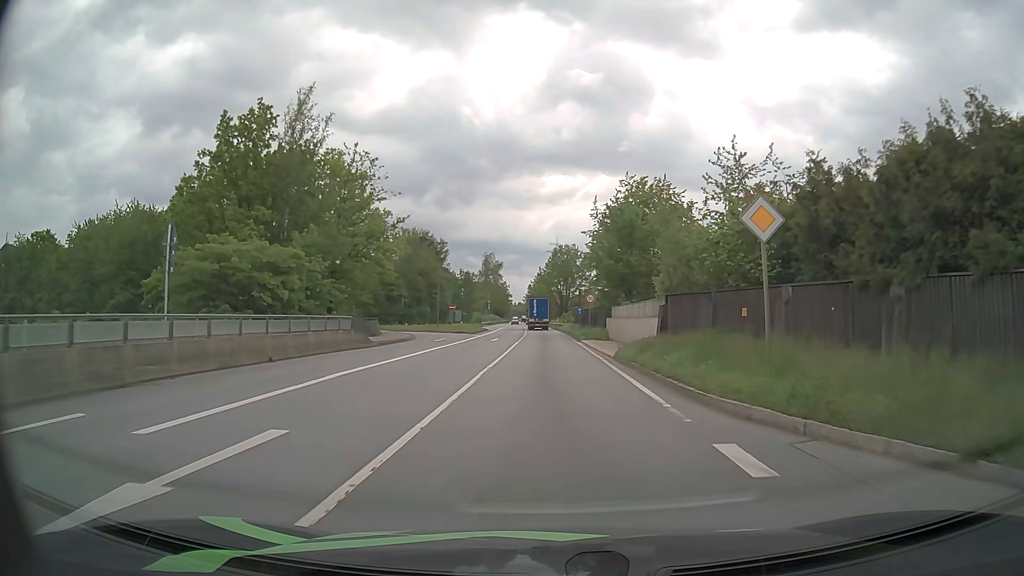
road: primary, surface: asphalt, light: Day
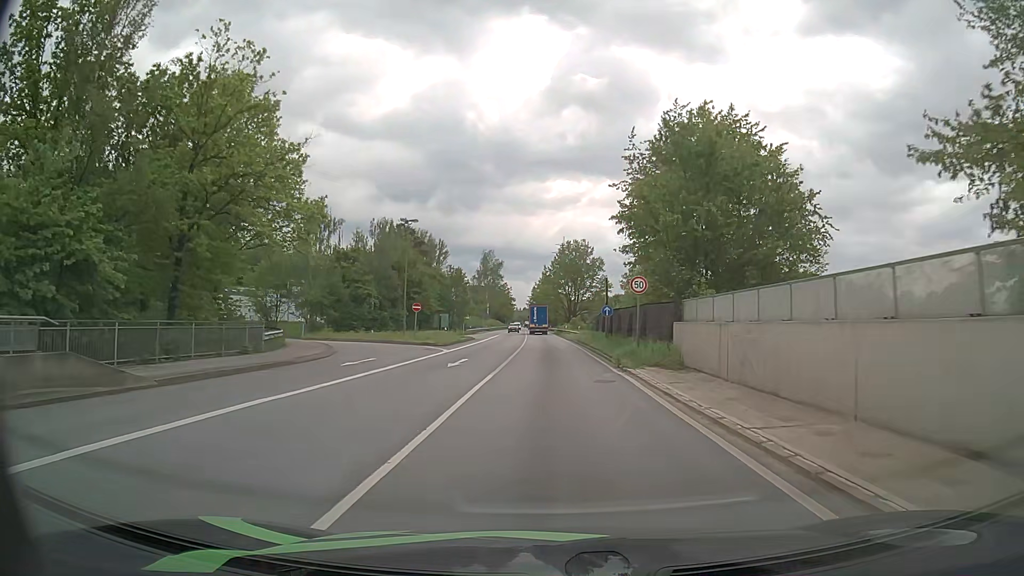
(0.0, +21.2) m; 0°
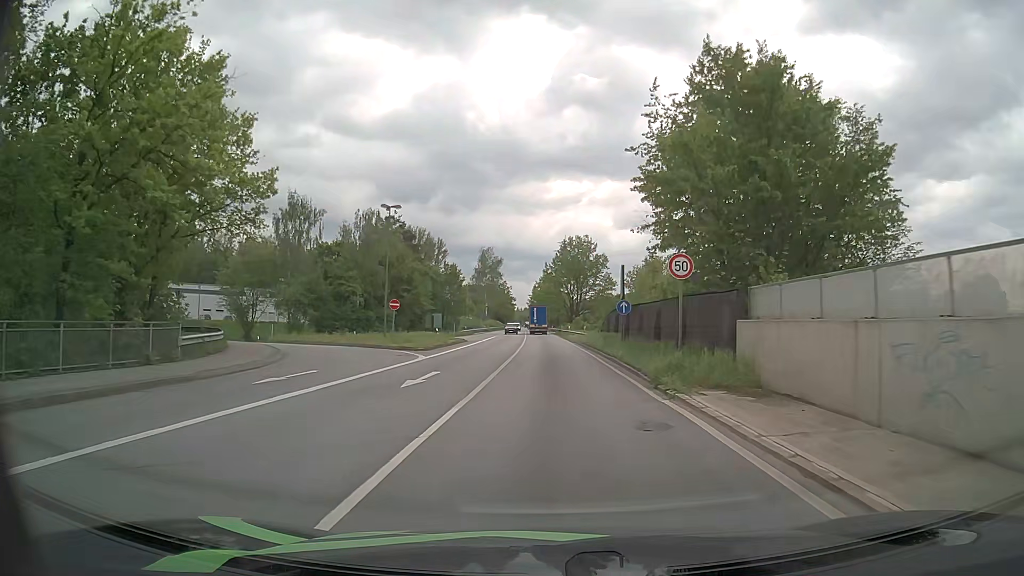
(0.0, +7.2) m; -1°
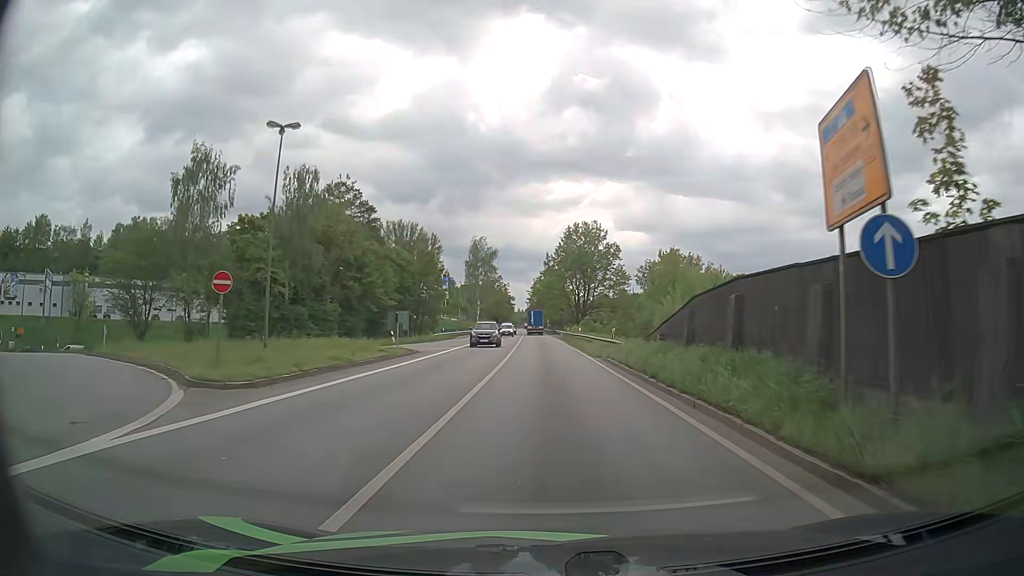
(+0.1, +22.1) m; 0°
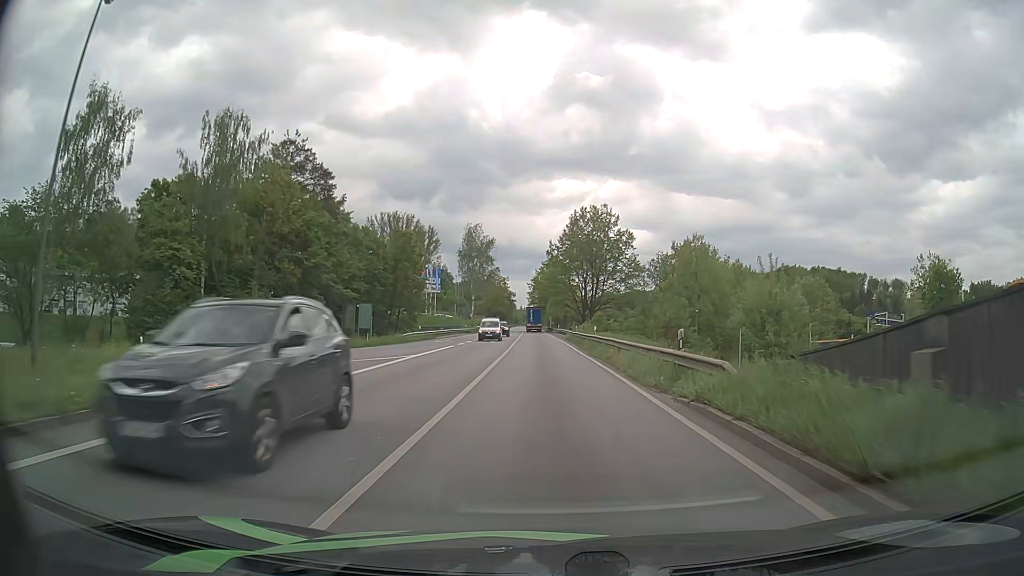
(-0.1, +15.0) m; 0°
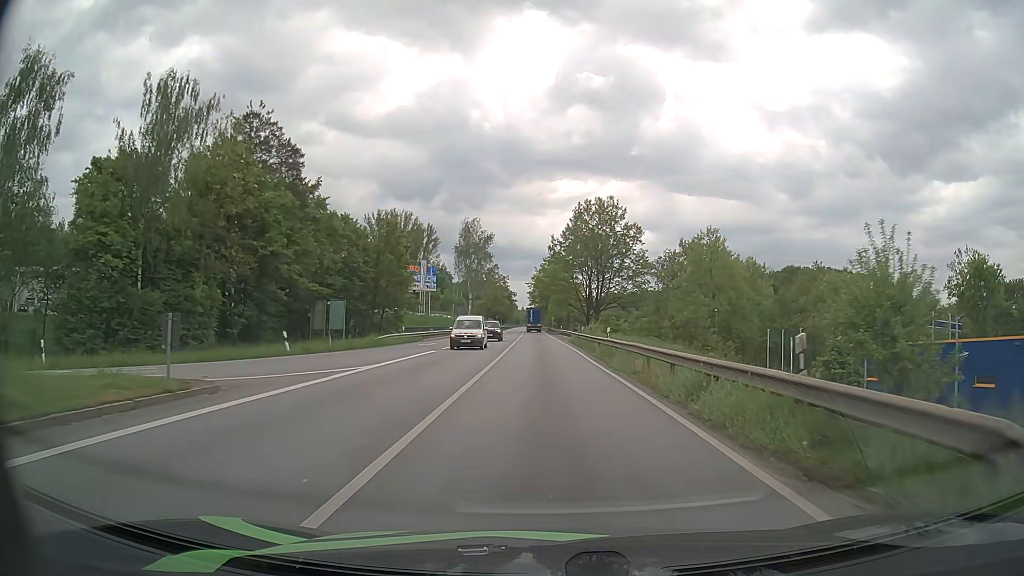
(0.0, +7.5) m; 0°
